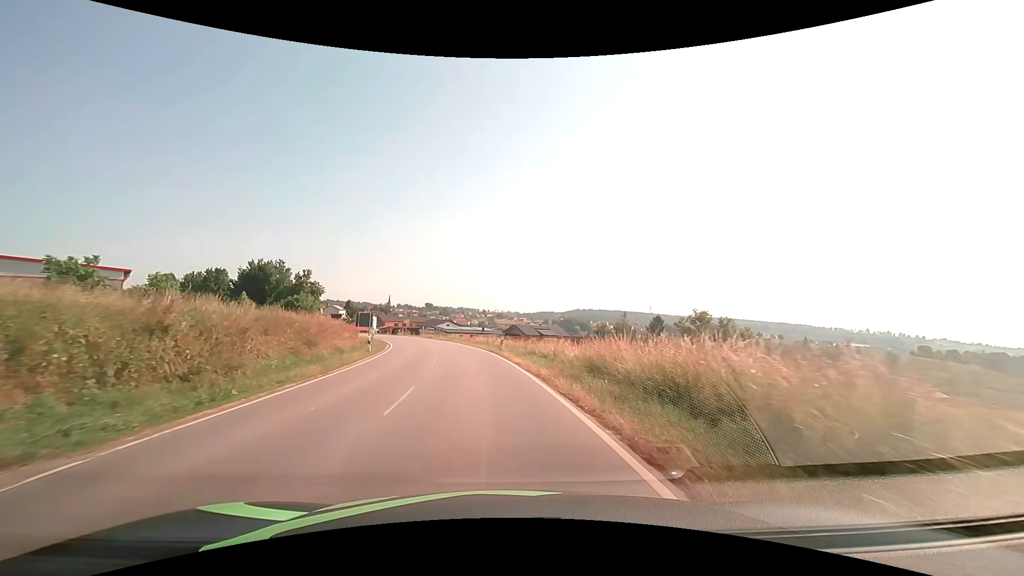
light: Day
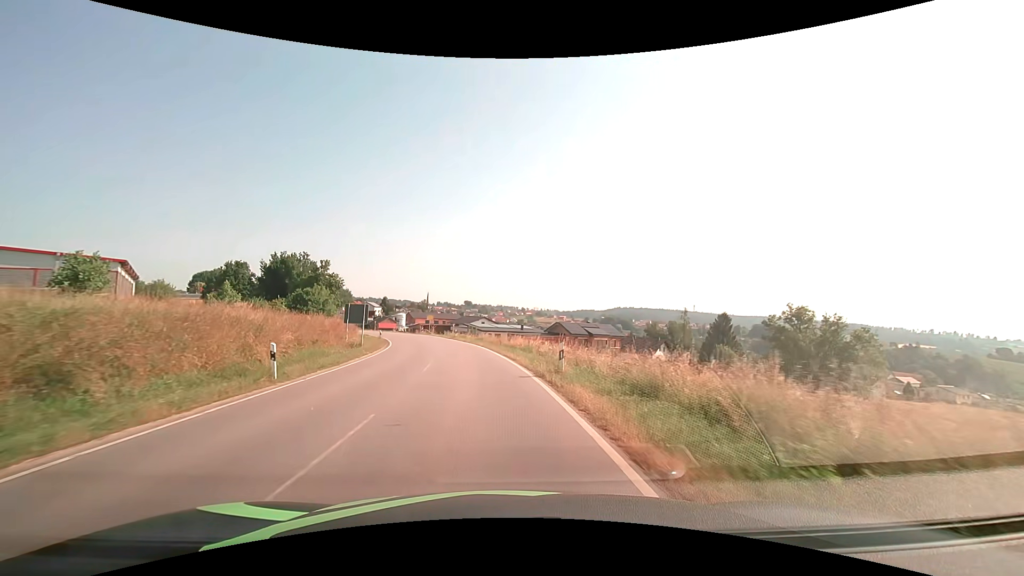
(-0.6, +16.2) m; -4°
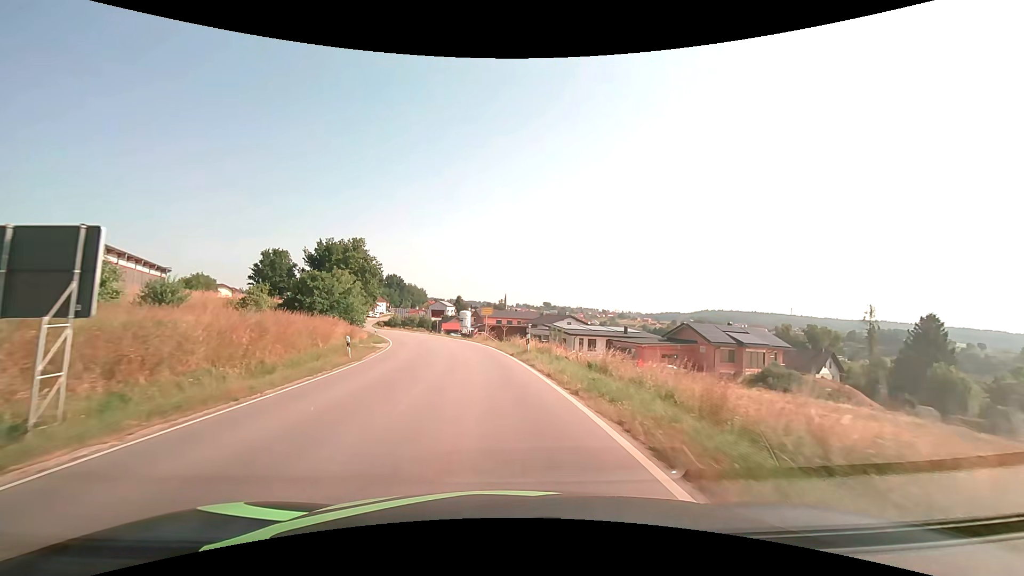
(-2.7, +31.7) m; -9°
(0, +10) (-1, +20) (-2, +30) (-4, +40) (-7, +49) (-9, +59) (-12, +69) (-15, +78) (-19, +88) (-22, +97) m
